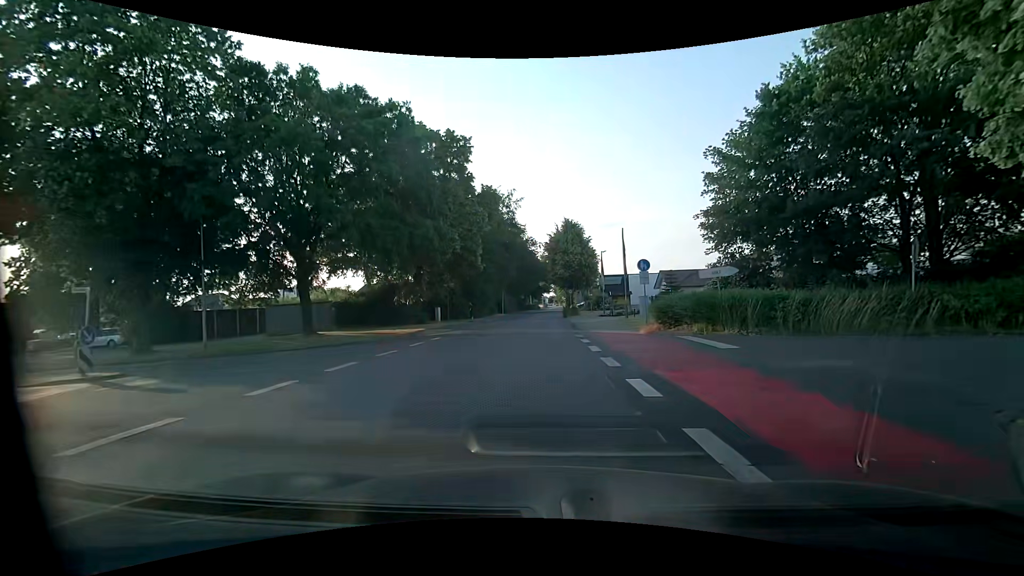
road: unclassified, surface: asphalt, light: Day
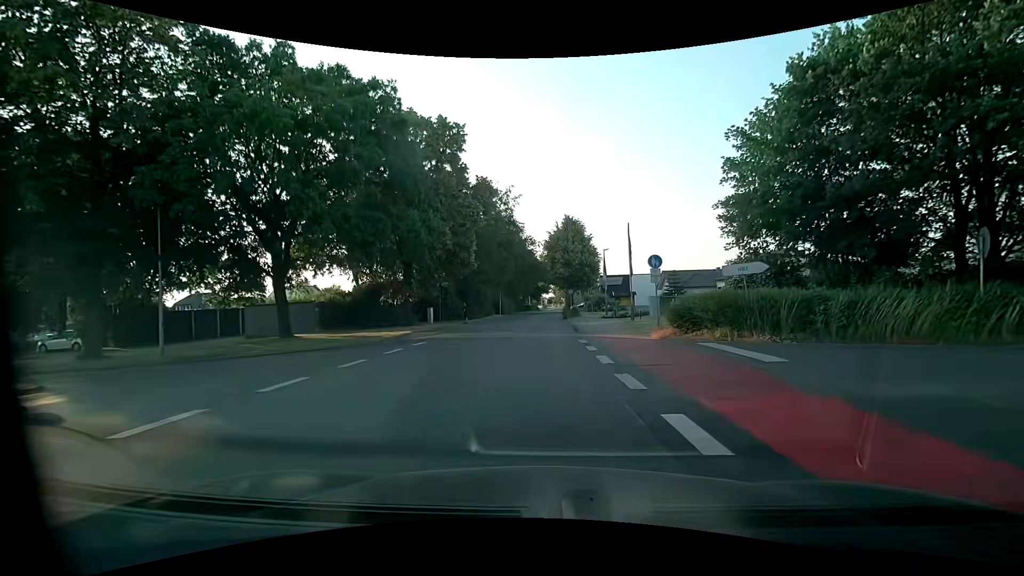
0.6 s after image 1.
(+0.1, +2.6) m; +1°
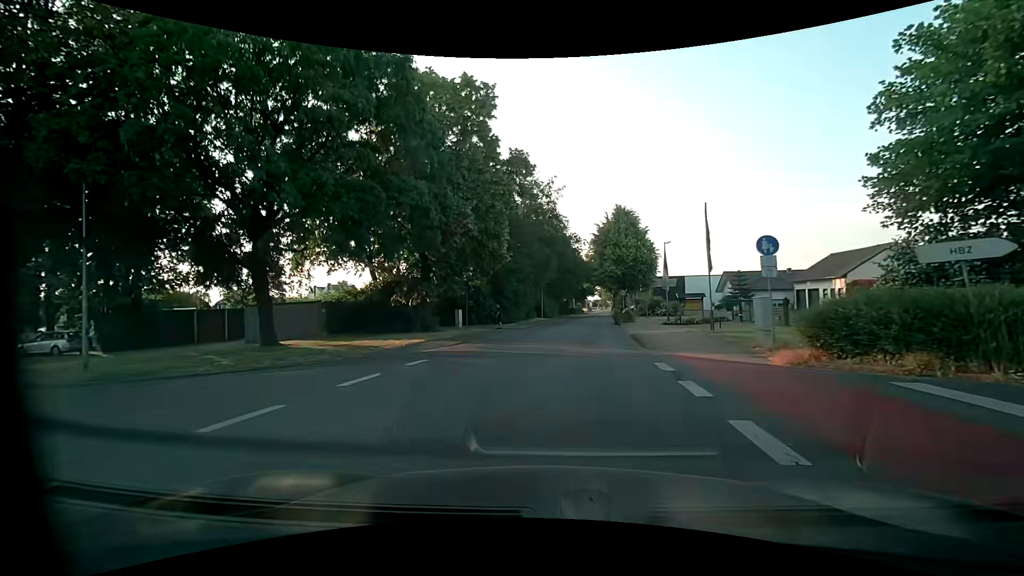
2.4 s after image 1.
(-0.1, +6.4) m; -4°
